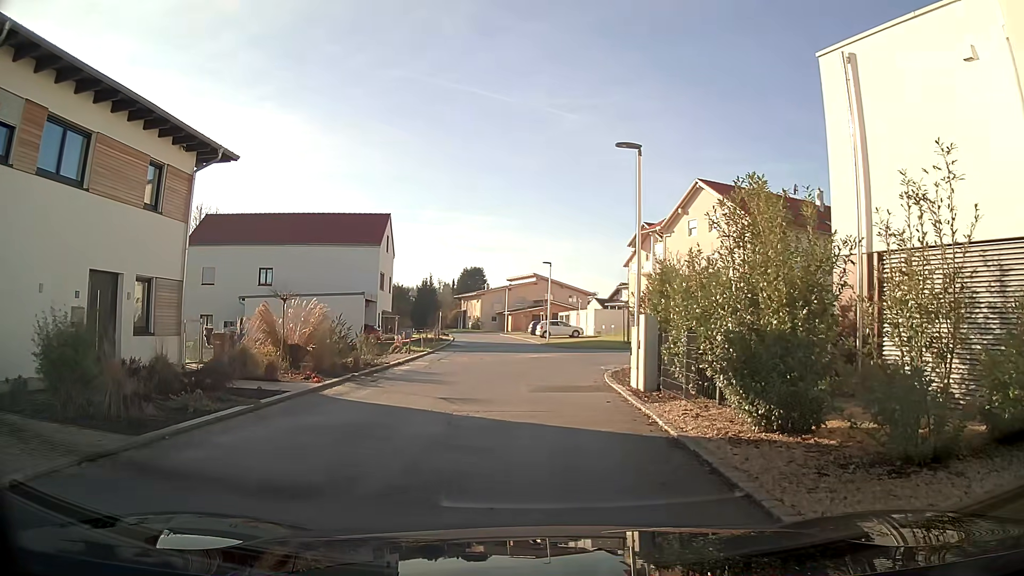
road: residential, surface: asphalt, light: Day
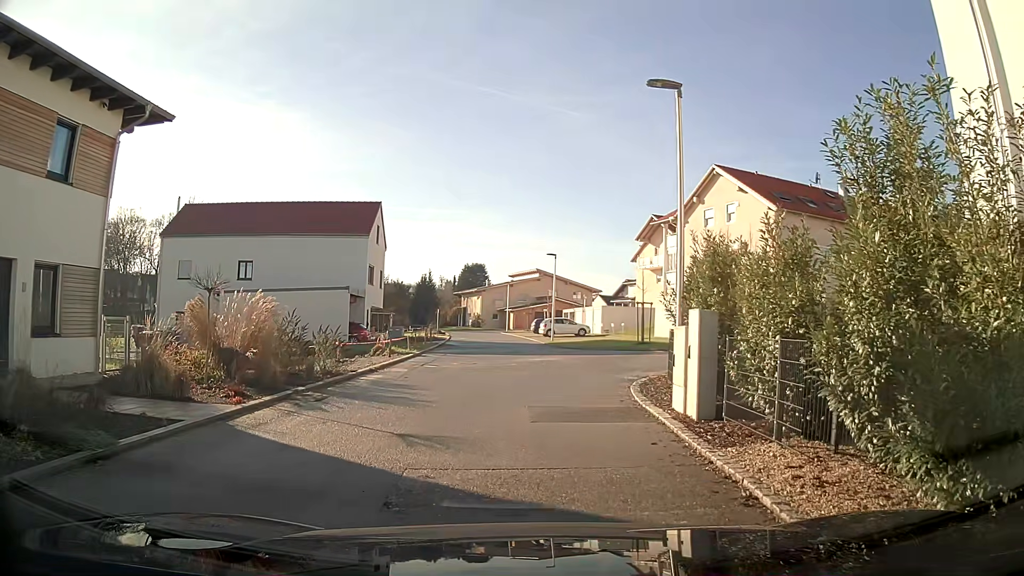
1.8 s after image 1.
(0.0, +4.1) m; +1°
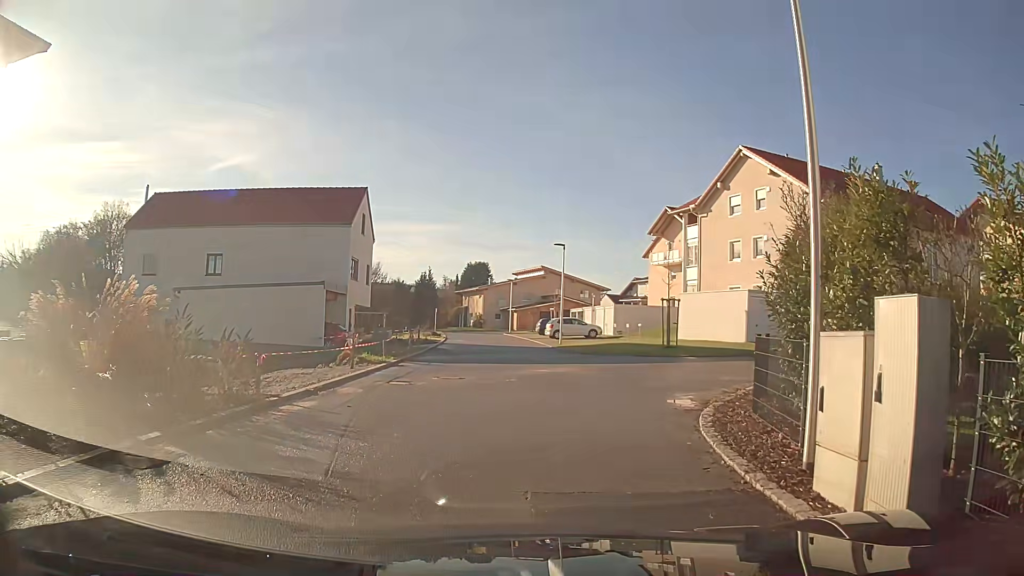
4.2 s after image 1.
(-0.1, +5.3) m; -2°
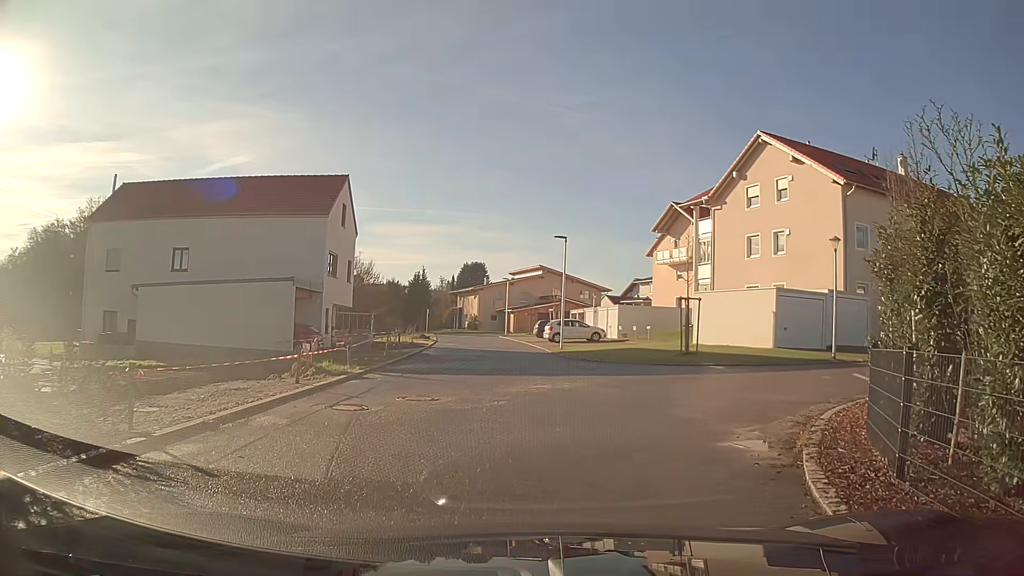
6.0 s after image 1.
(+0.1, +4.0) m; +1°
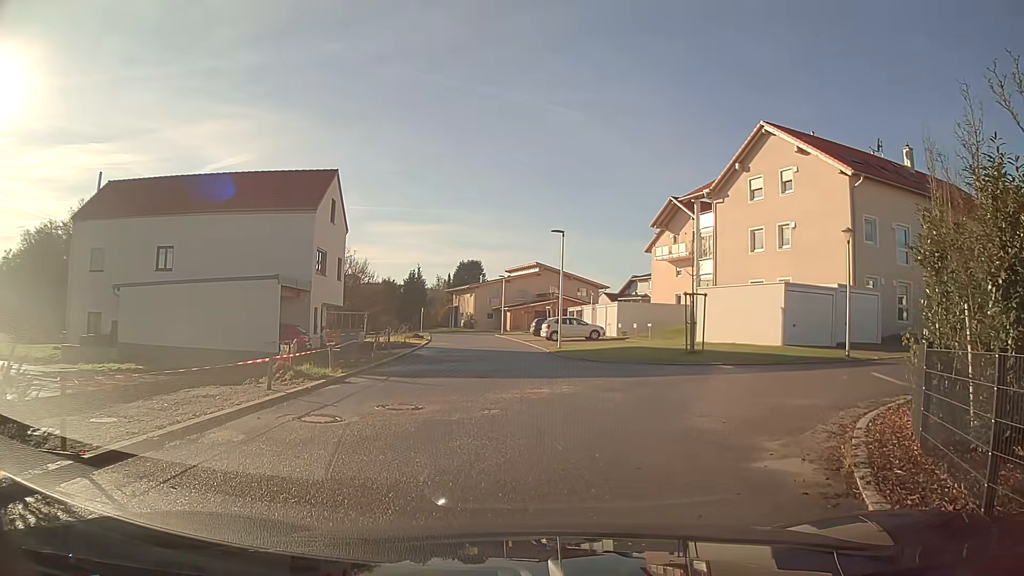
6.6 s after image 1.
(0.0, +1.3) m; +1°
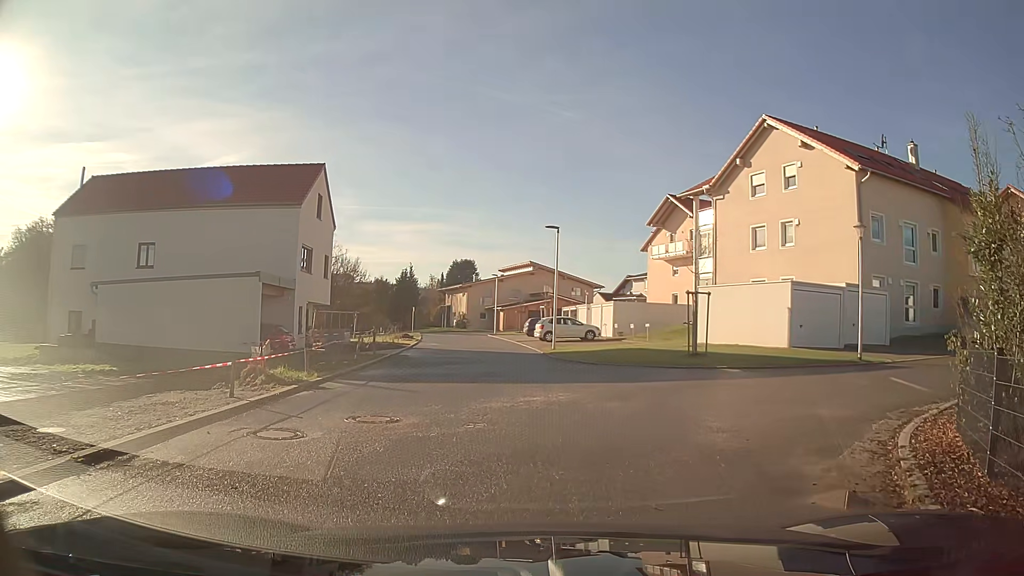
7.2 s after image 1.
(0.0, +1.3) m; +1°
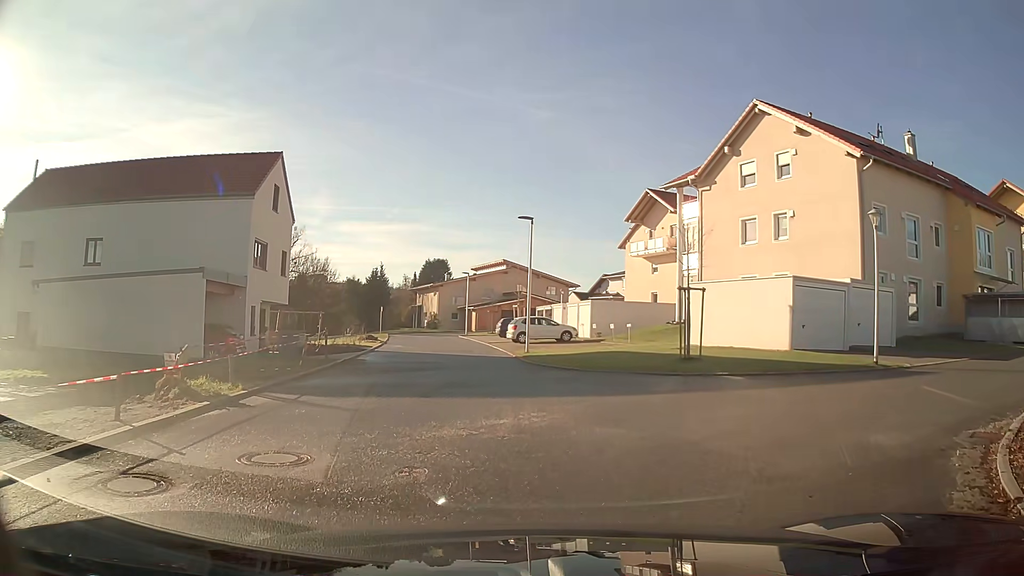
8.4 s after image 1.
(0.0, +2.7) m; +2°
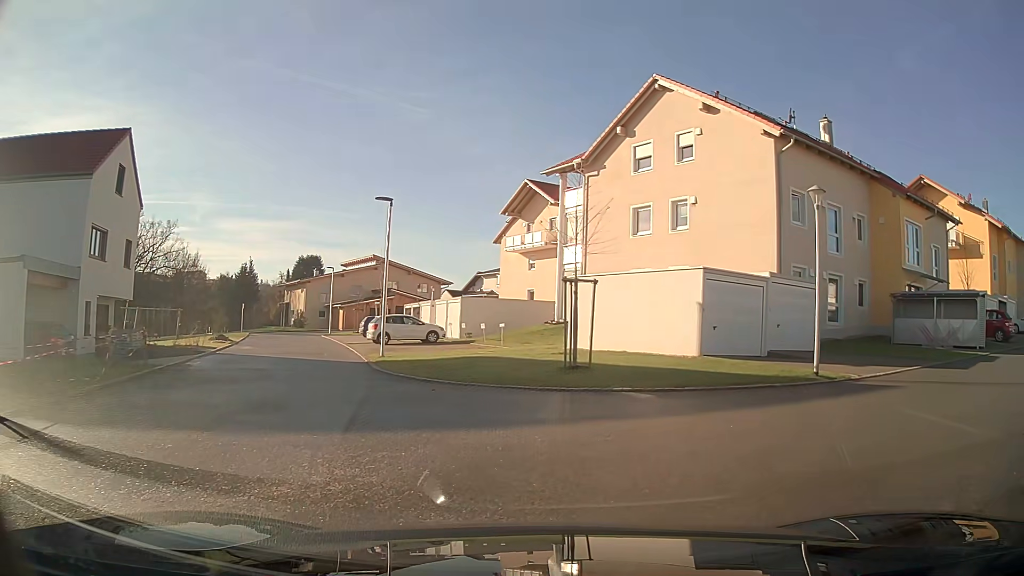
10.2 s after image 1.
(+0.3, +3.8) m; +12°
(+4, +9) (+12, +15) (+20, +21) (+28, +26) (+37, +32) (+44, +39) (+51, +46) (+59, +51) (+68, +56) (+76, +62) m
